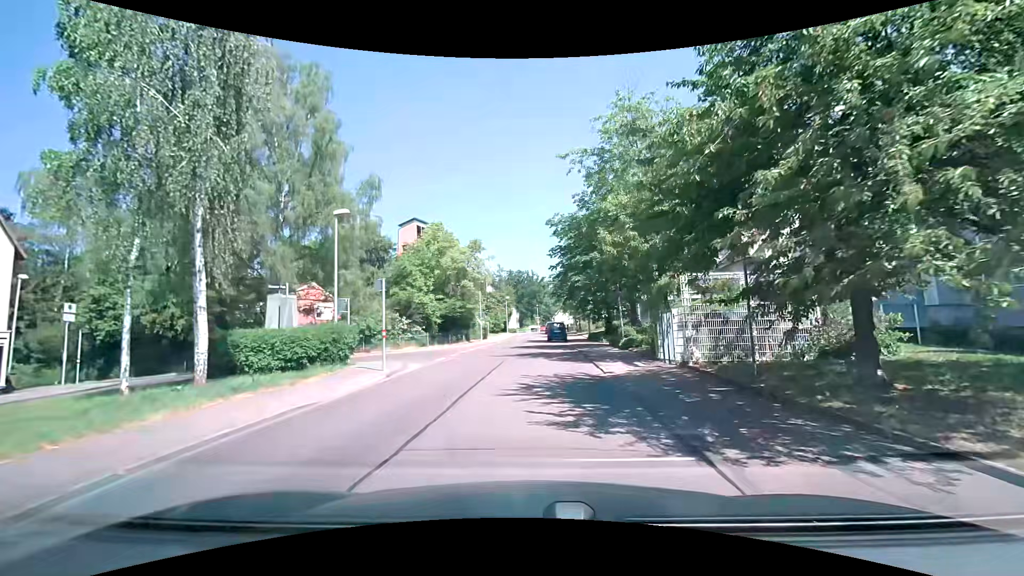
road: residential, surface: asphalt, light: Day
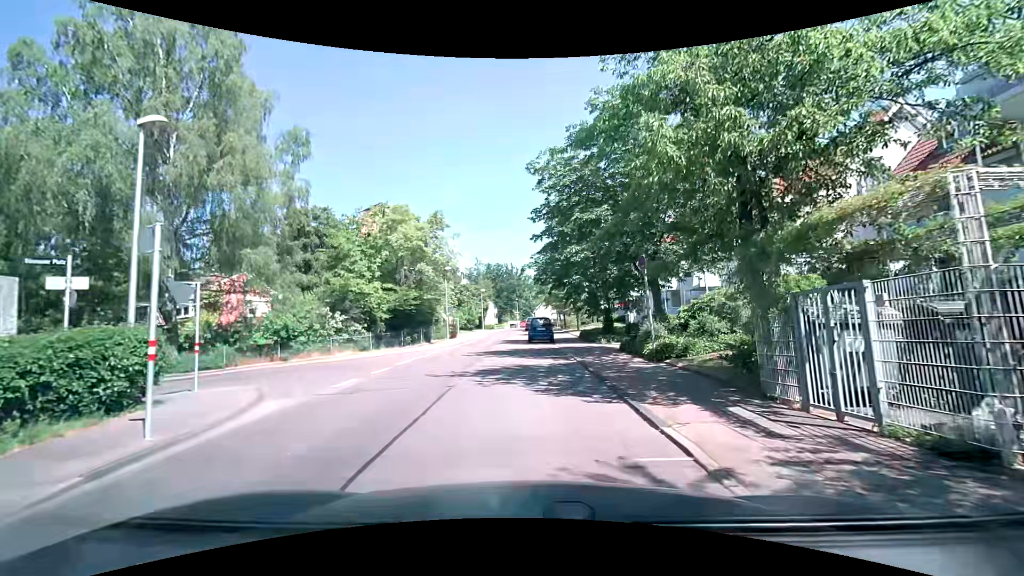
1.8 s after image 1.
(+0.3, +9.0) m; +2°
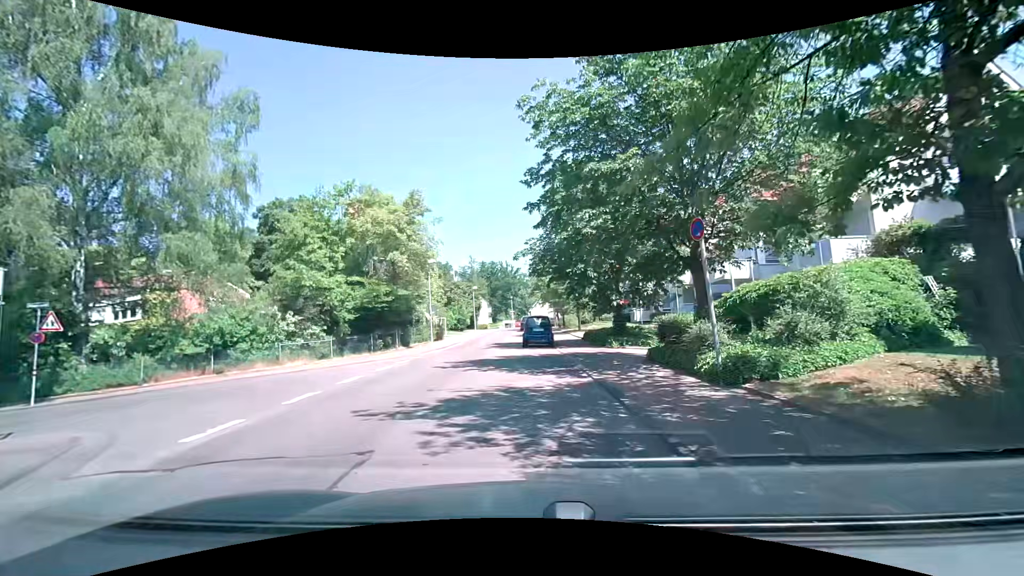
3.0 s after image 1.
(+0.1, +5.0) m; +2°
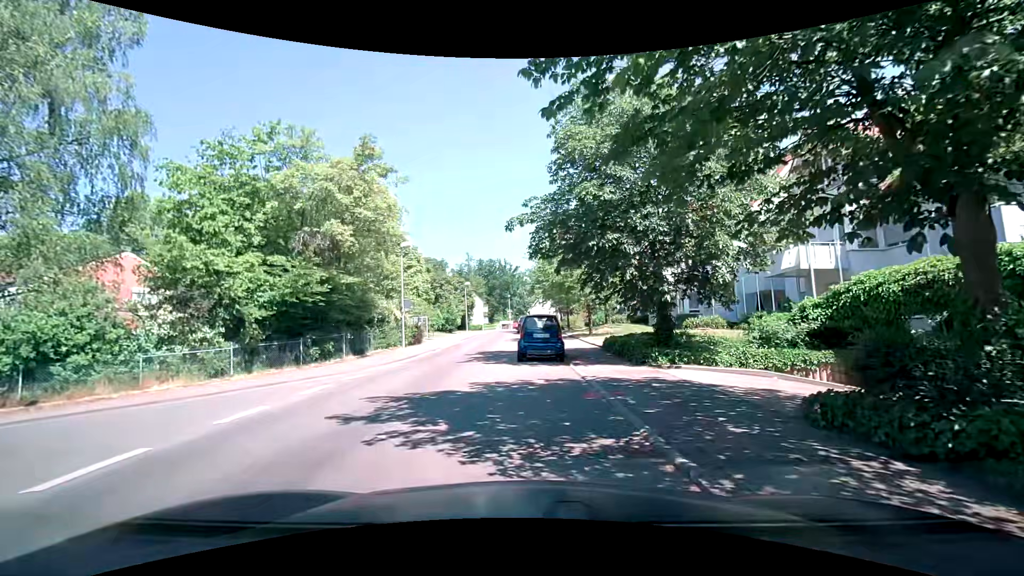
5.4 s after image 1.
(-0.1, +7.8) m; -2°
